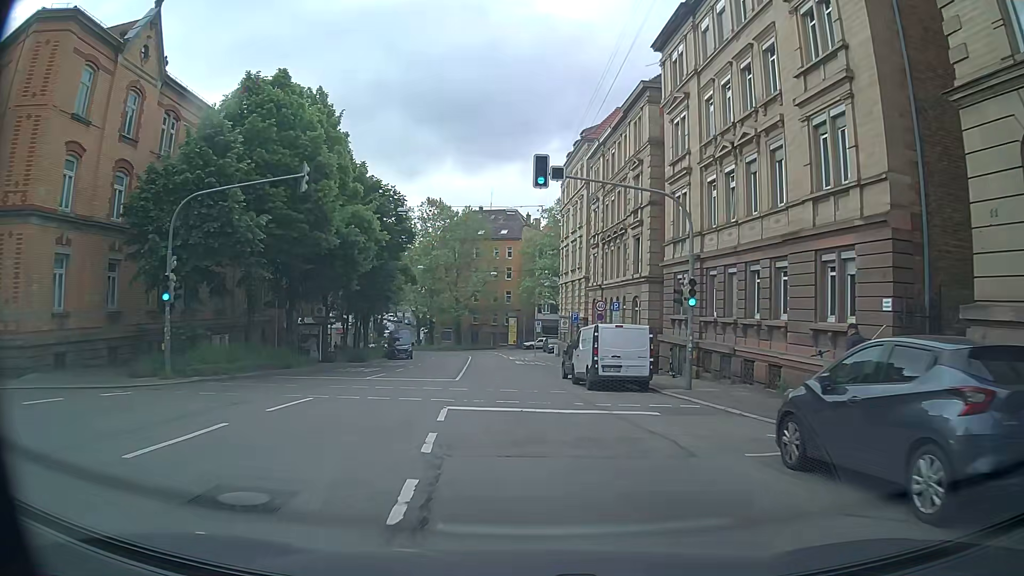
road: secondary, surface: asphalt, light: Day
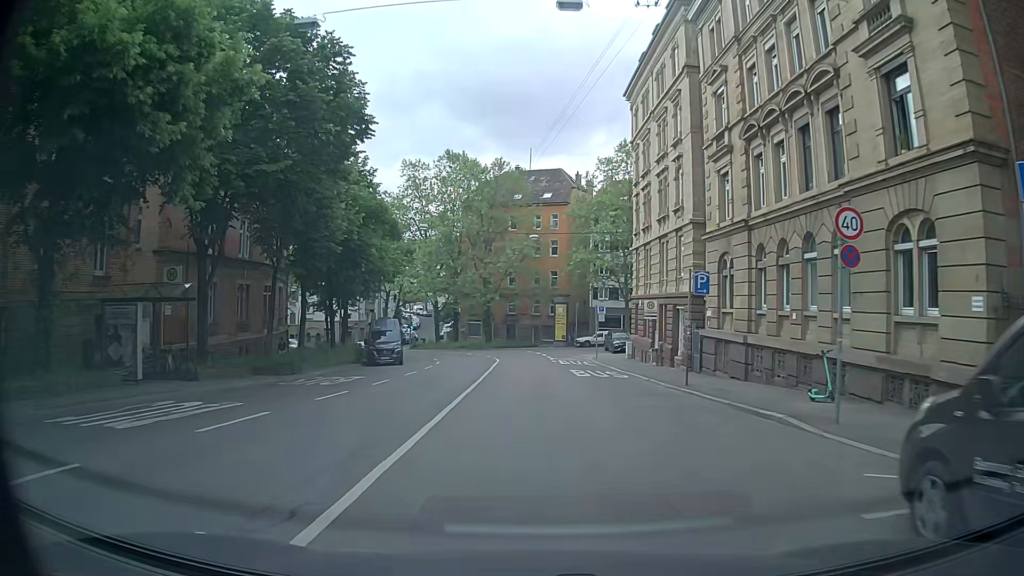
(-1.2, +23.9) m; -5°
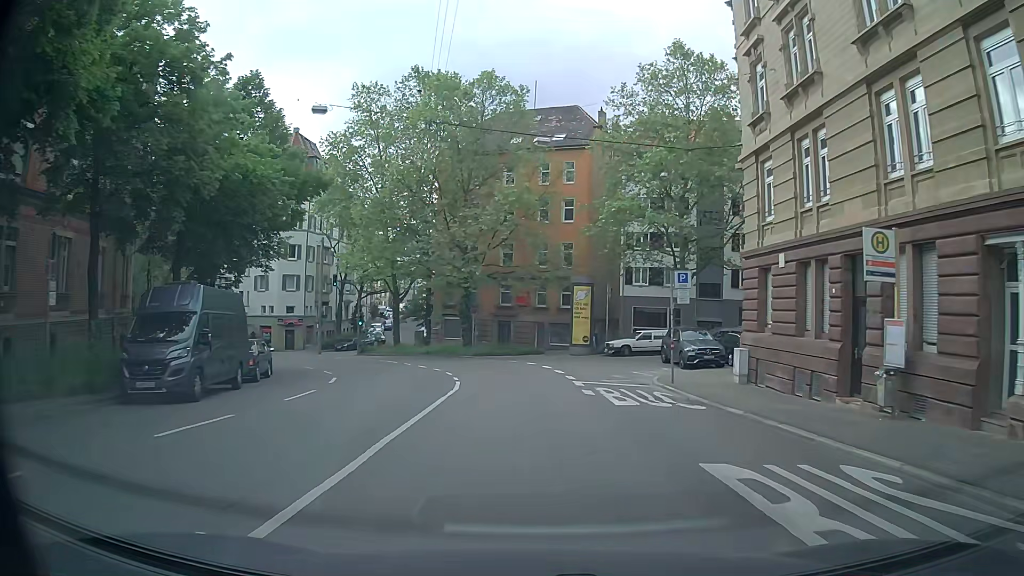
(+0.5, +25.0) m; +2°
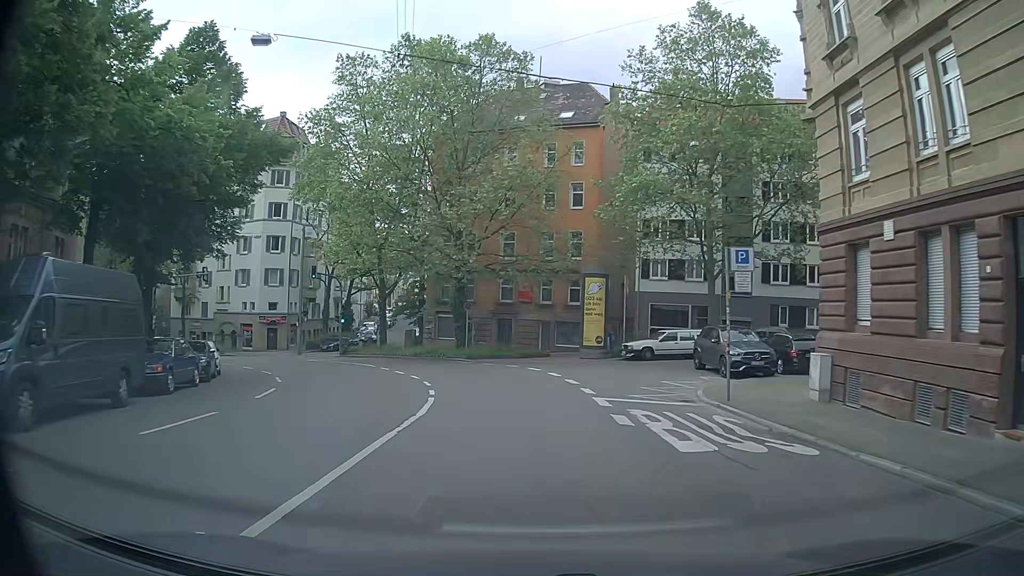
(-0.1, +6.1) m; -2°
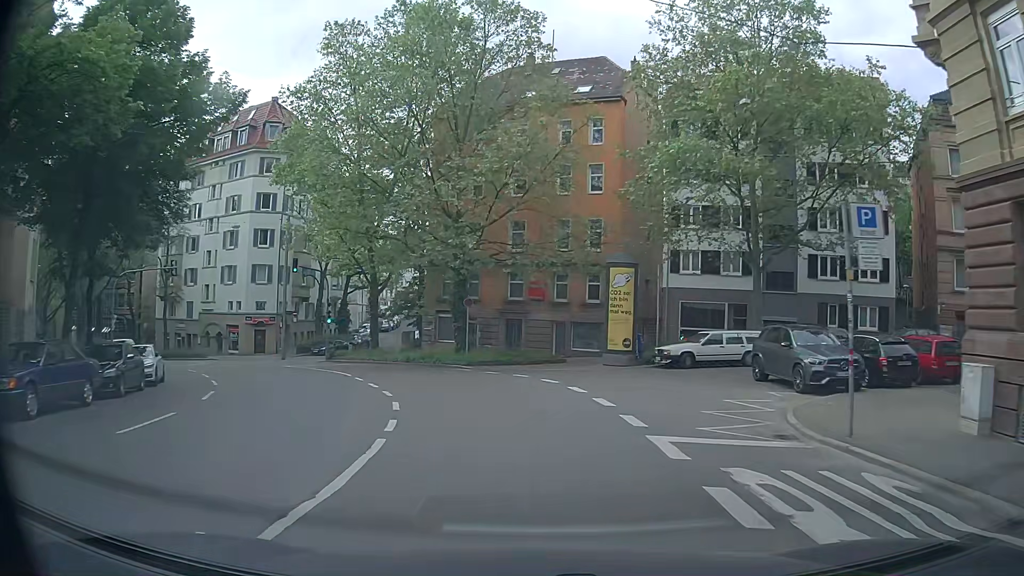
(-0.1, +6.1) m; 0°
